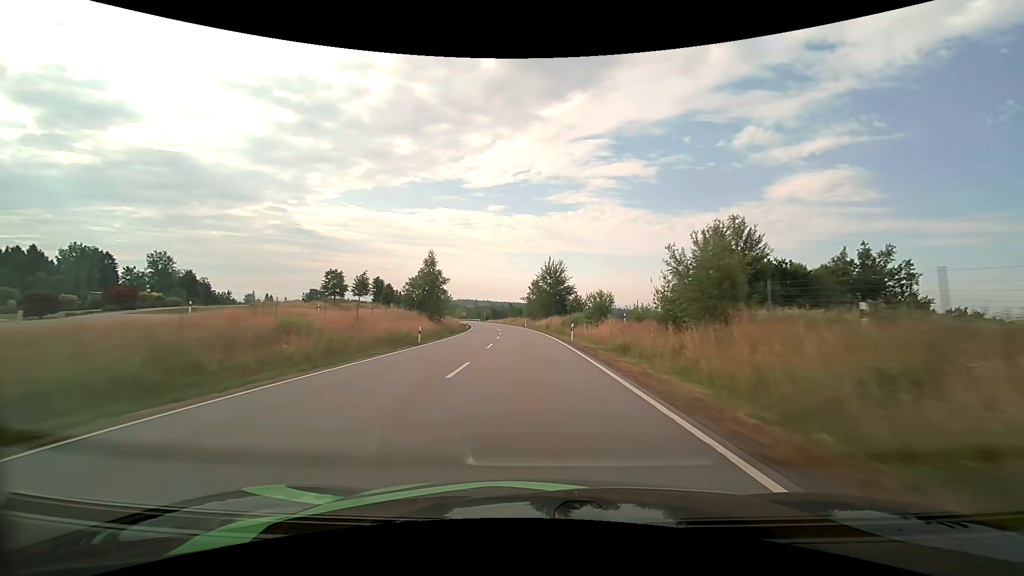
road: primary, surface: asphalt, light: Day
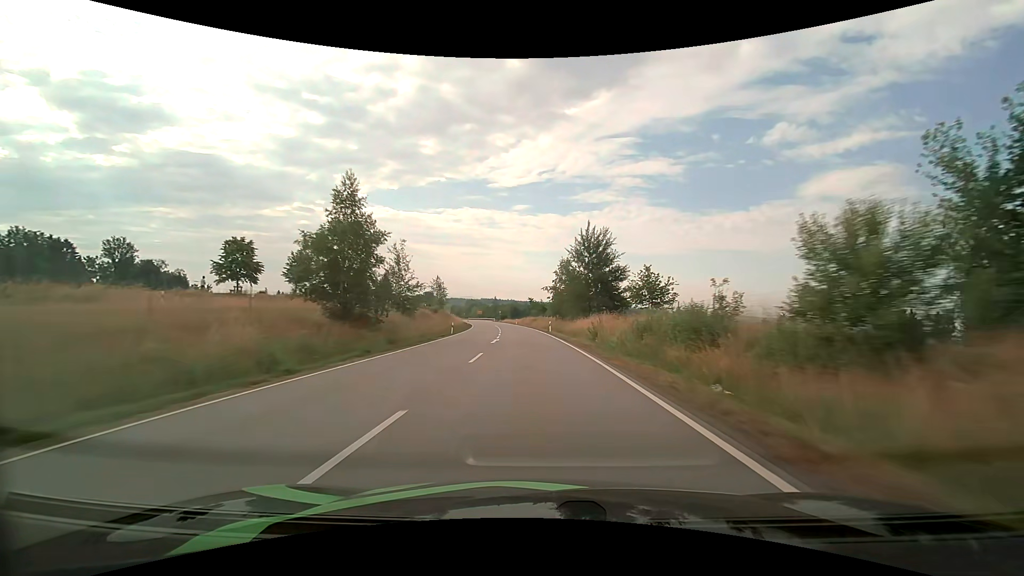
(-0.8, +32.5) m; -3°
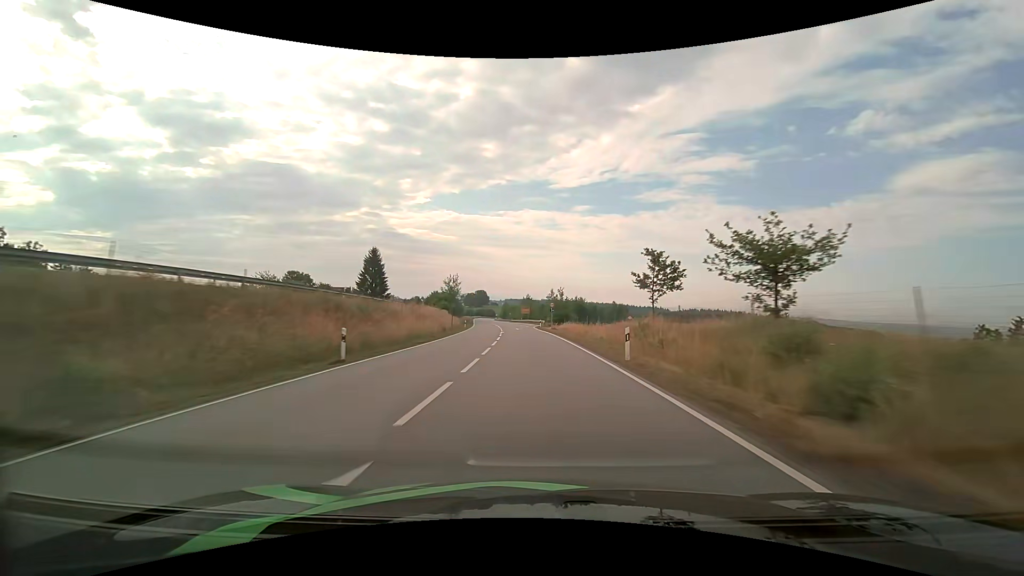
(-5.1, +81.9) m; -7°
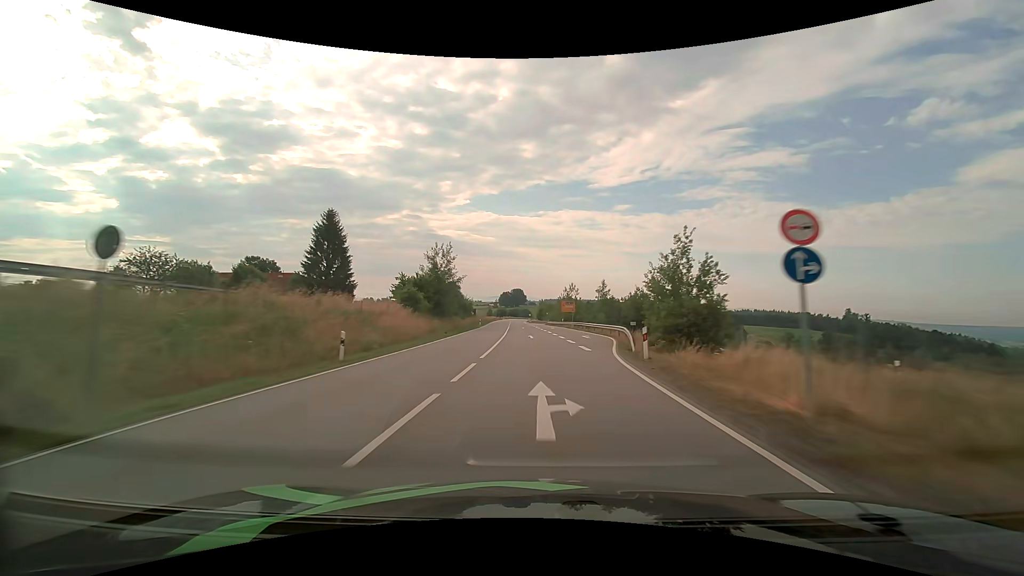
(-1.7, +49.8) m; -4°
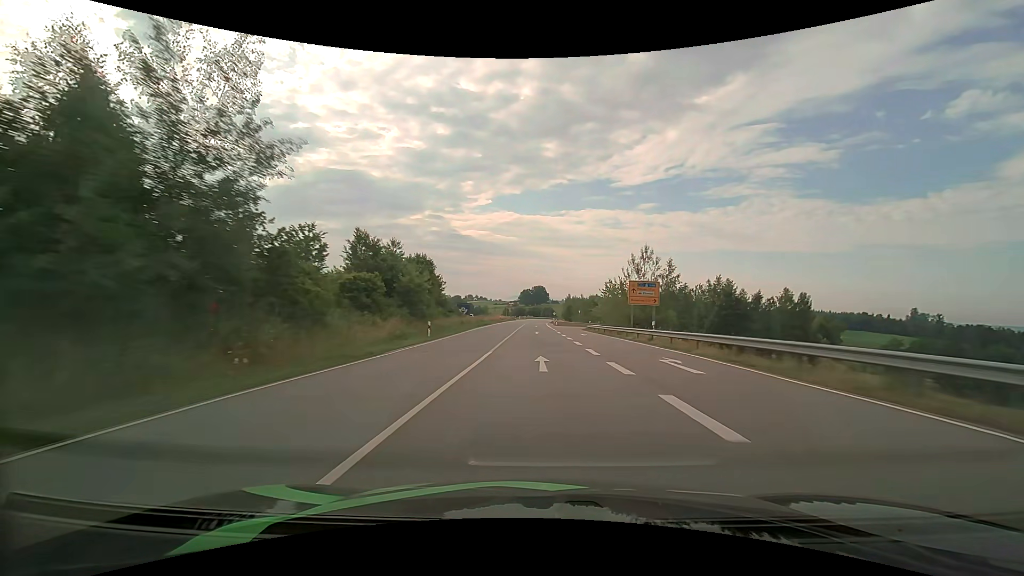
(-1.7, +50.3) m; -3°
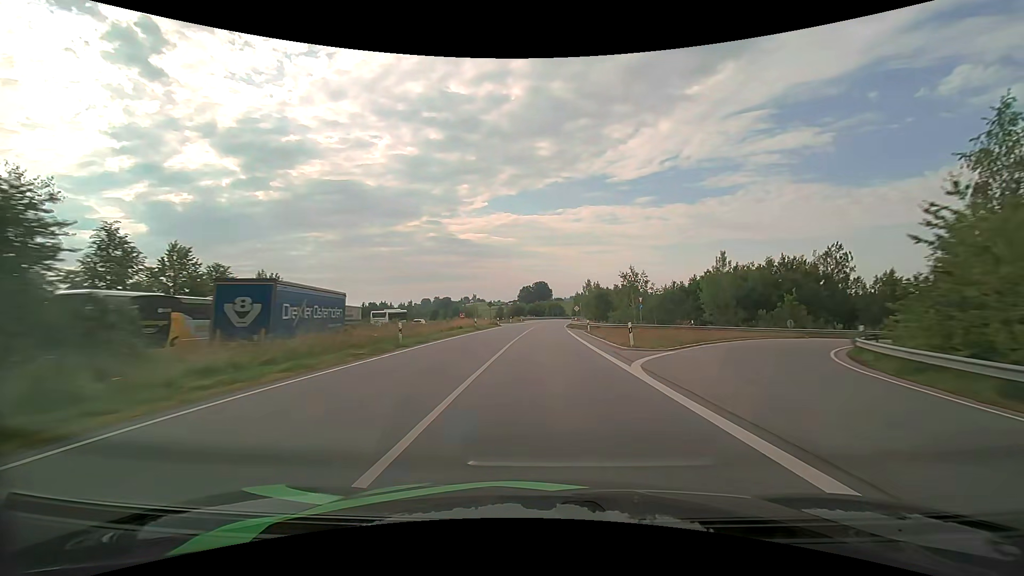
(-0.7, +66.8) m; 0°
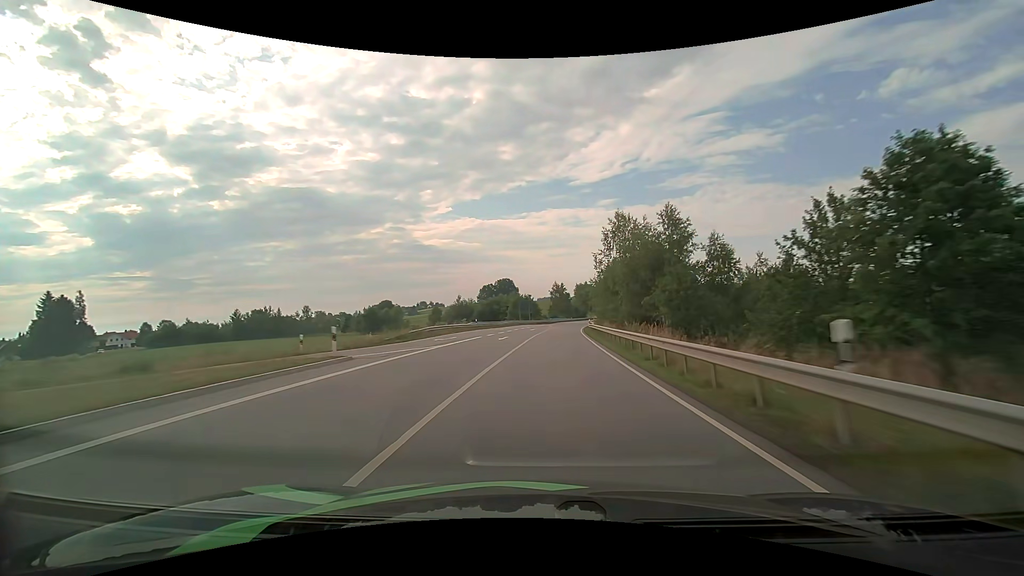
(+2.2, +83.6) m; +4°
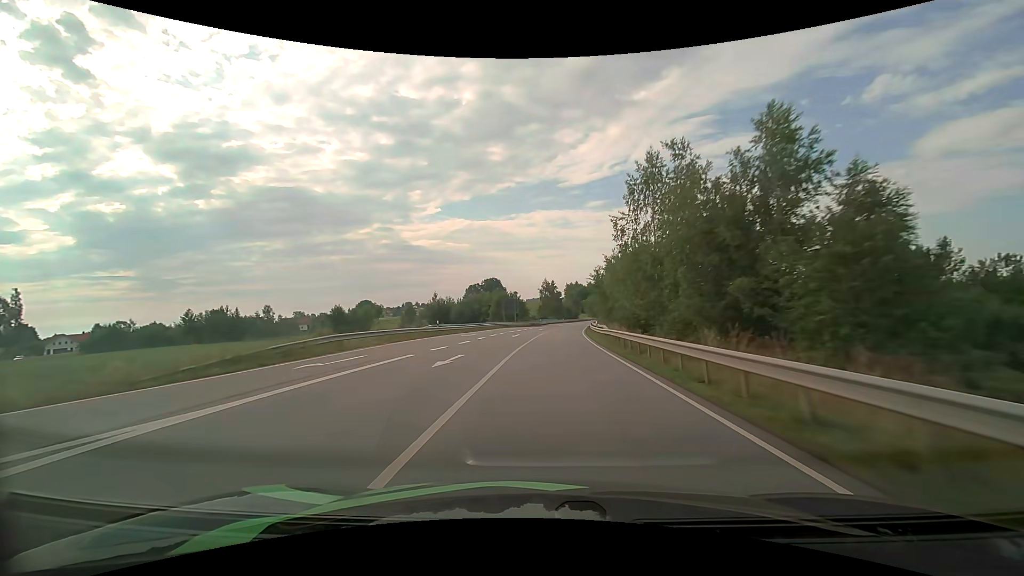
(+0.2, +17.0) m; +1°
(0, +10) (0, +20) (+1, +30) (+1, +40) (+2, +50) (+3, +60) (+4, +70) (+5, +80) (+6, +90) (+8, +100) m
